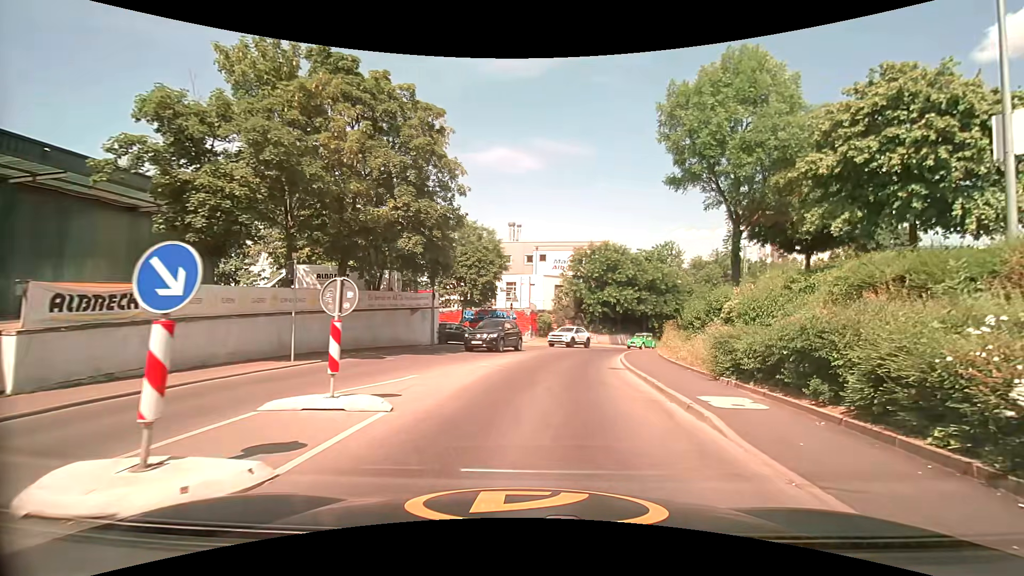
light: Day
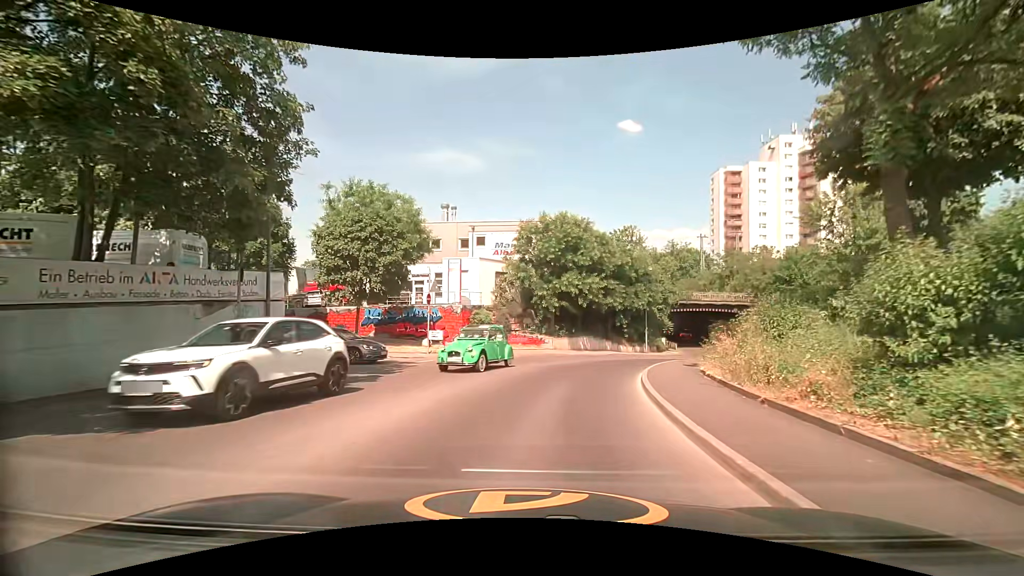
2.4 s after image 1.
(+0.3, +13.6) m; +5°
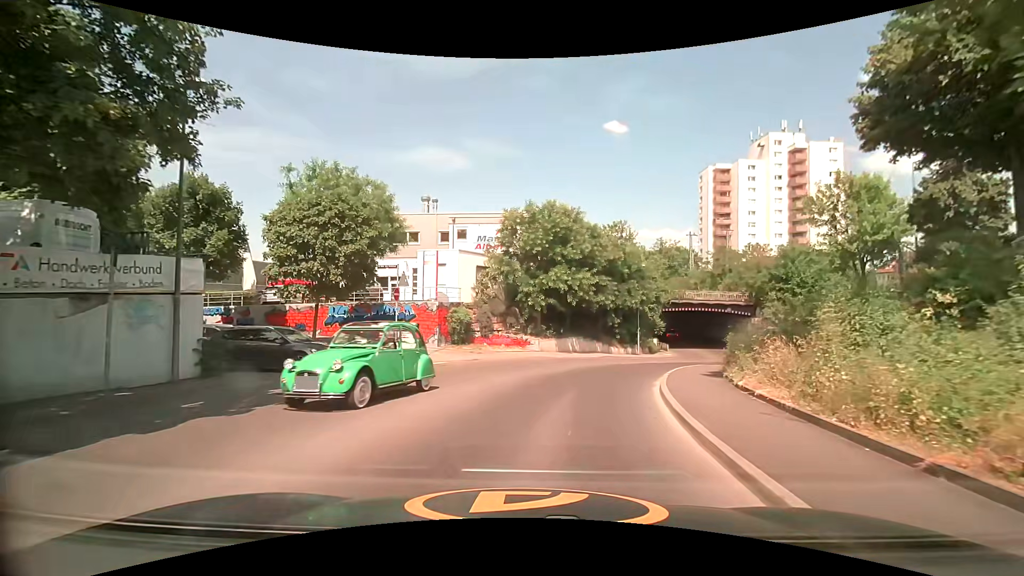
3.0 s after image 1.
(0.0, +3.5) m; +1°
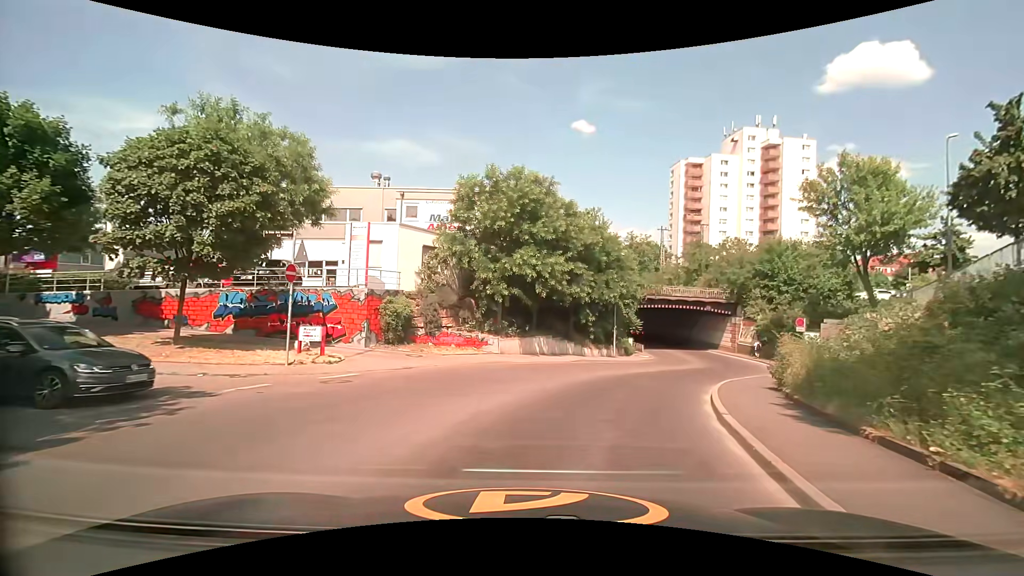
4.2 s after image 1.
(+0.1, +6.8) m; +3°
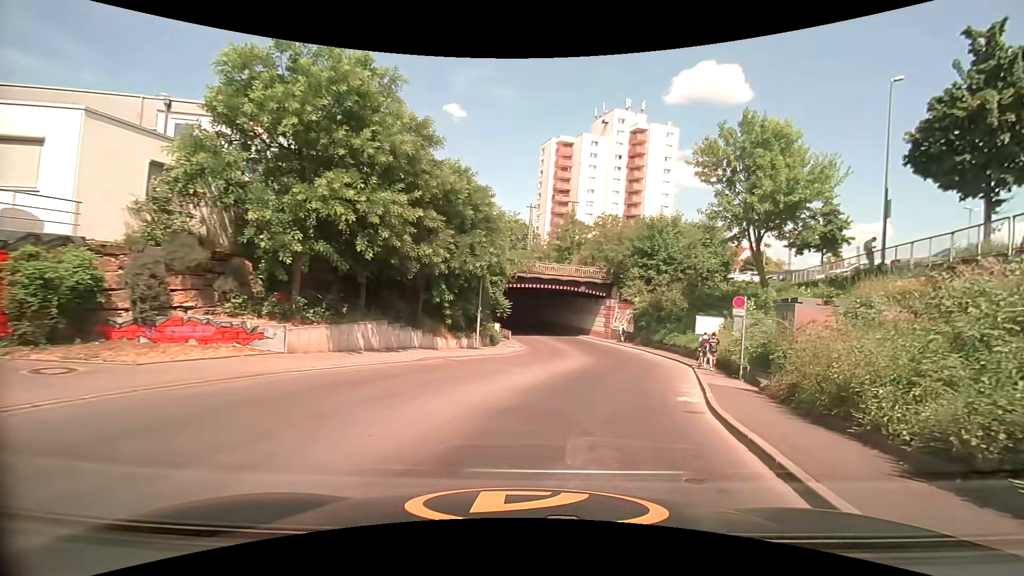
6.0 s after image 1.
(+1.1, +10.2) m; +17°
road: unclassified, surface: asphalt
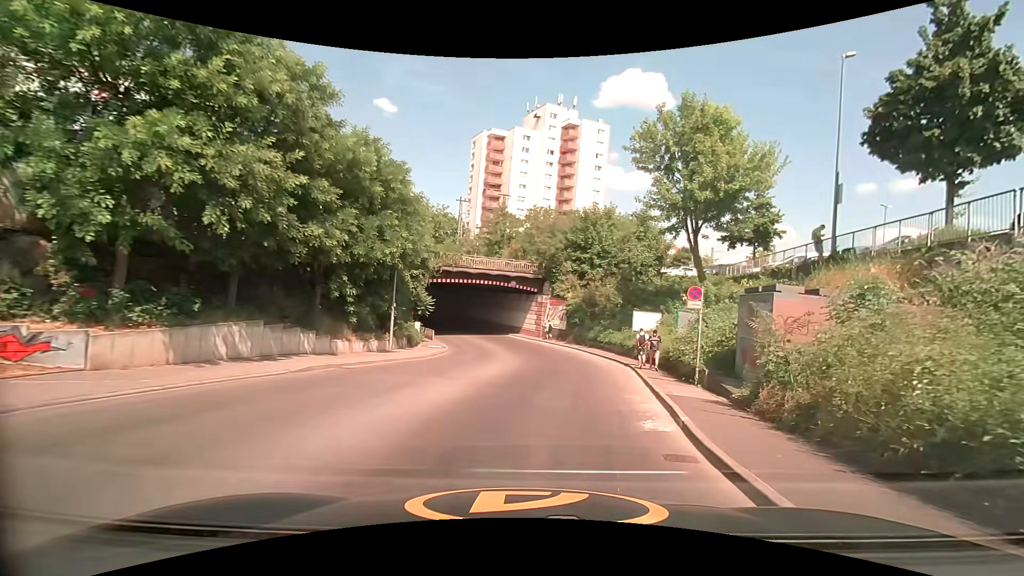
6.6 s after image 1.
(+0.2, +3.8) m; +5°
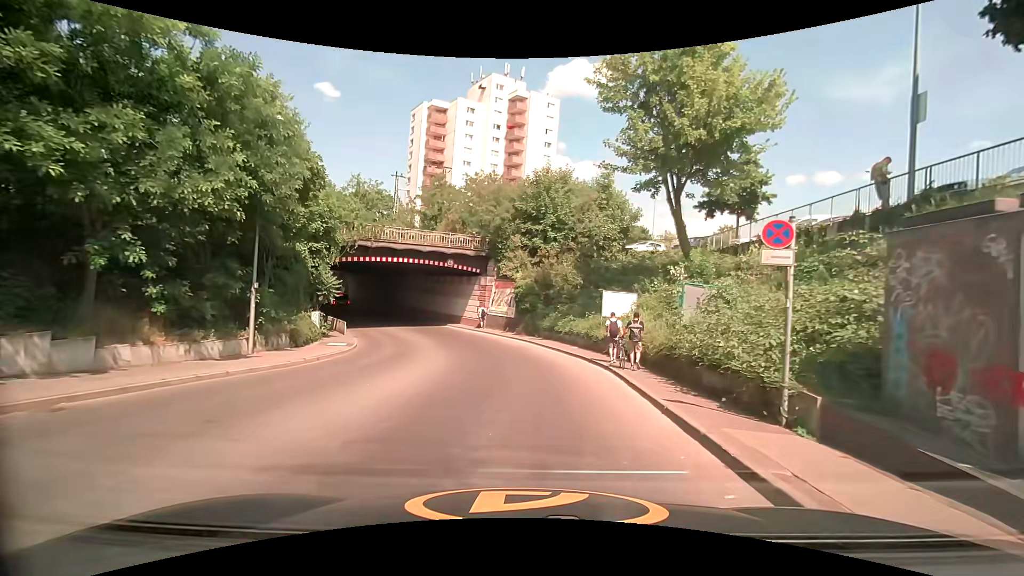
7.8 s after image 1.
(+0.8, +8.1) m; +7°
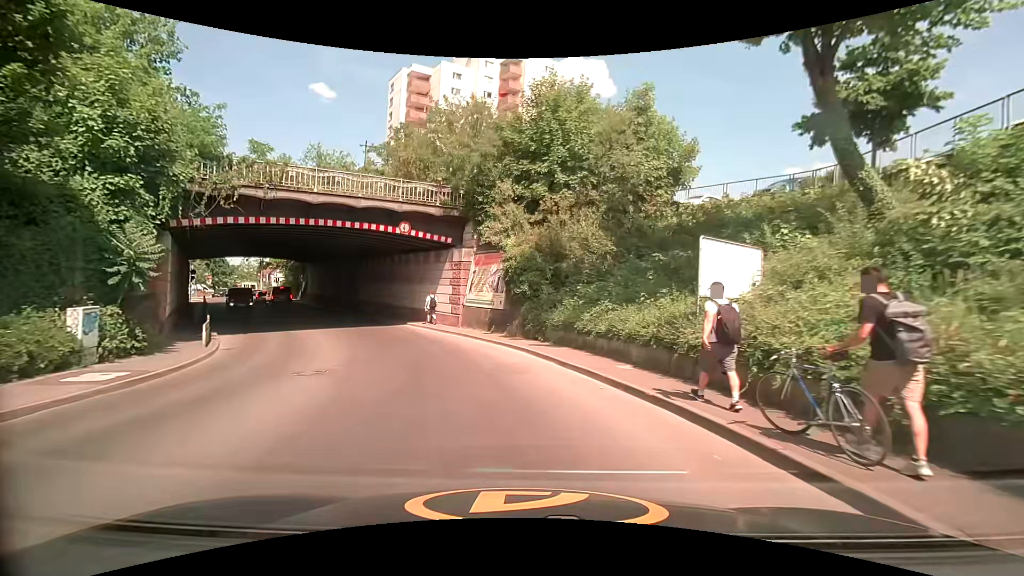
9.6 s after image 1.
(+0.3, +13.3) m; 0°
